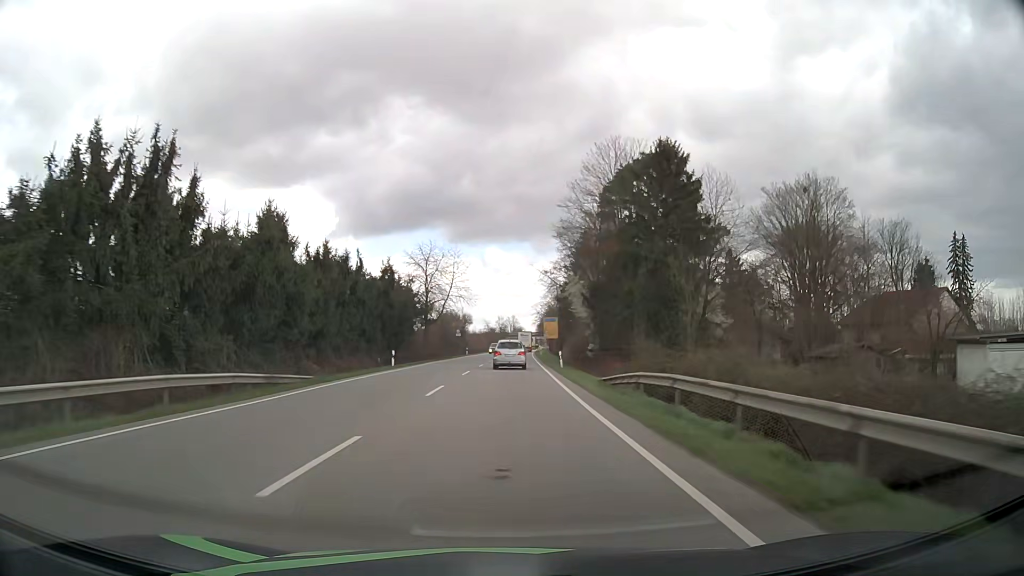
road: primary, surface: asphalt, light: Day
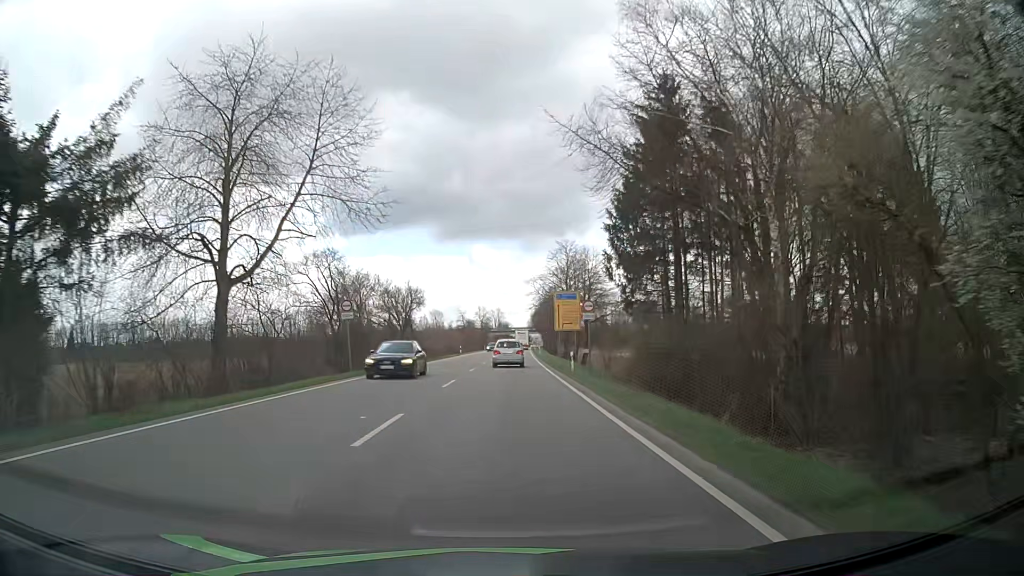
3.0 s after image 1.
(+0.6, +56.6) m; +1°
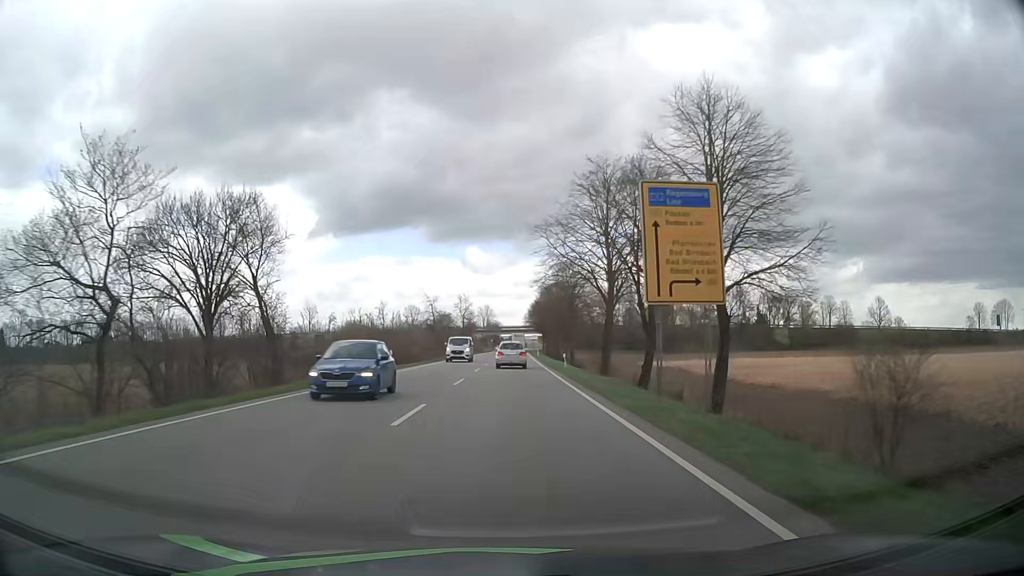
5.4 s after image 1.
(+0.3, +45.6) m; +1°
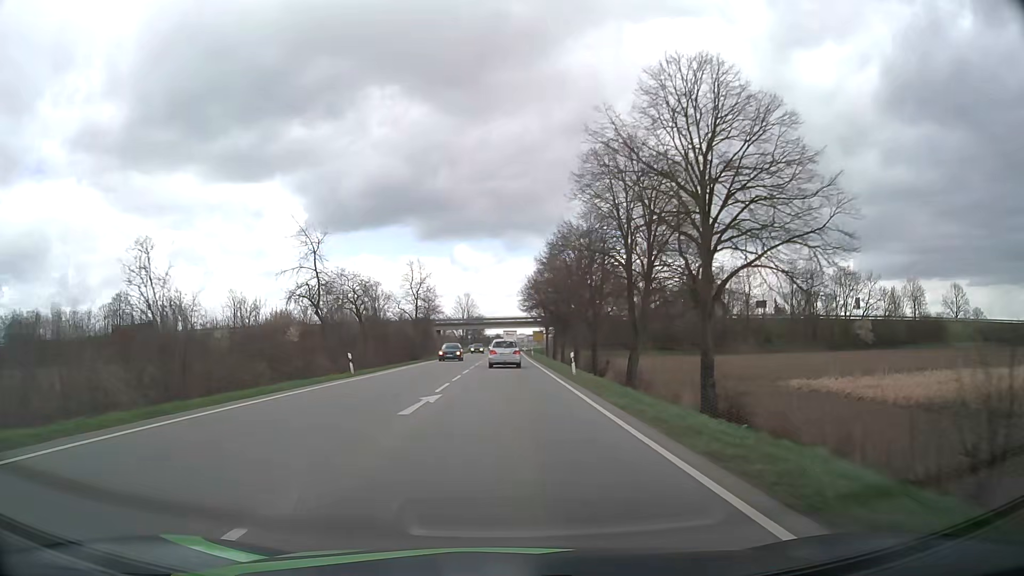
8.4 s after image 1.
(+0.7, +58.1) m; +1°
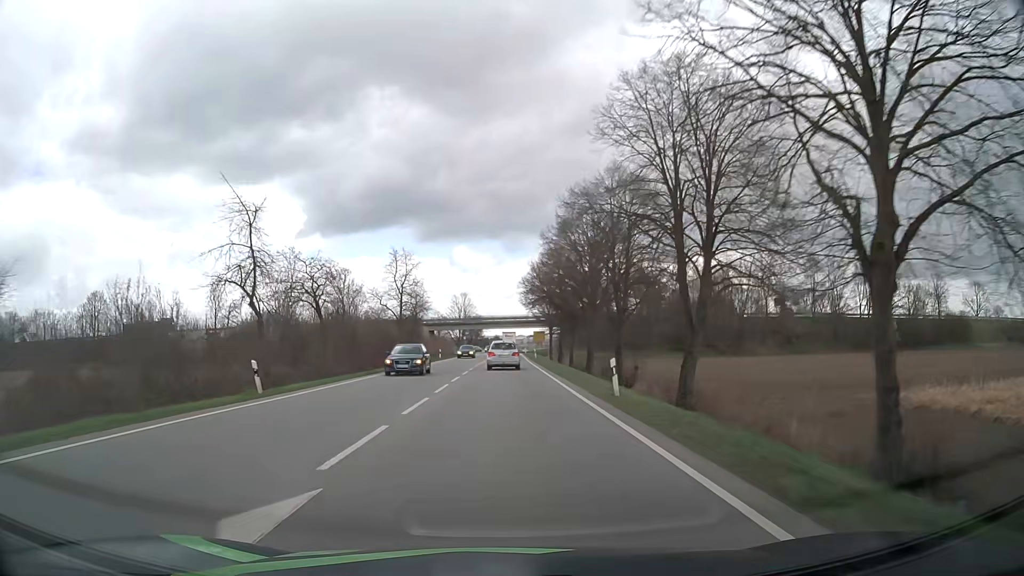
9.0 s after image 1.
(0.0, +11.7) m; 0°
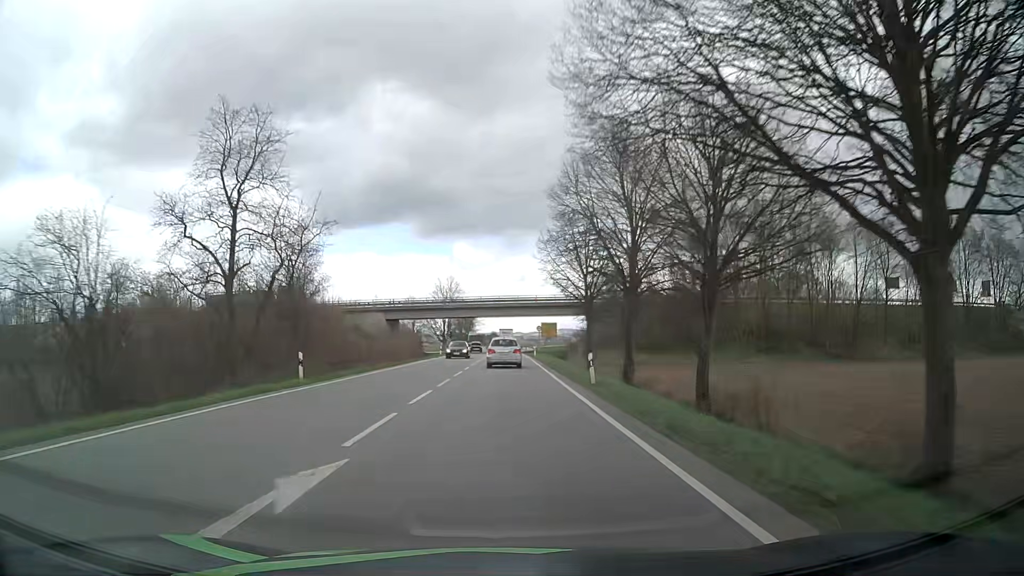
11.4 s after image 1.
(+0.1, +46.6) m; 0°
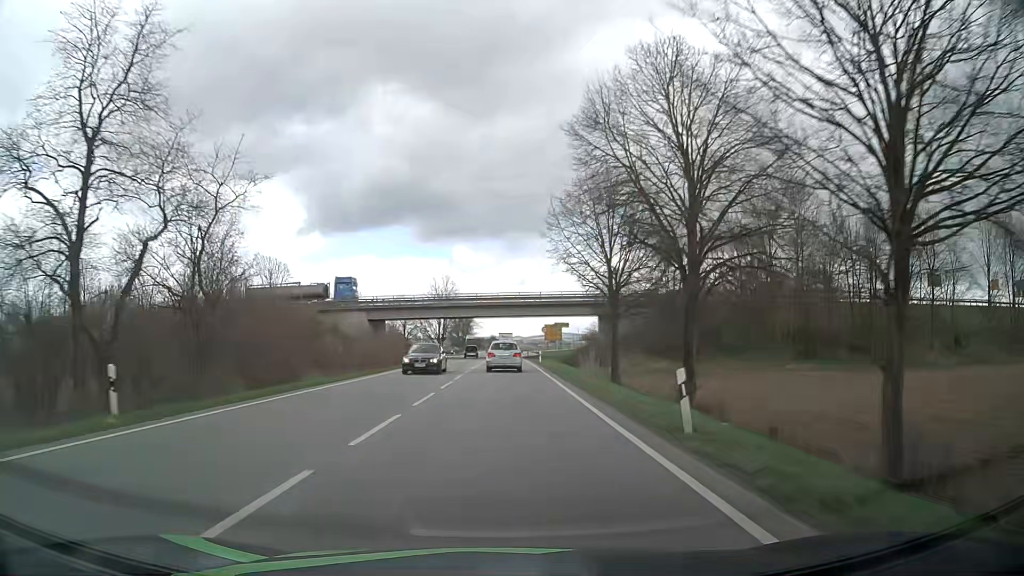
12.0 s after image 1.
(0.0, +11.7) m; 0°
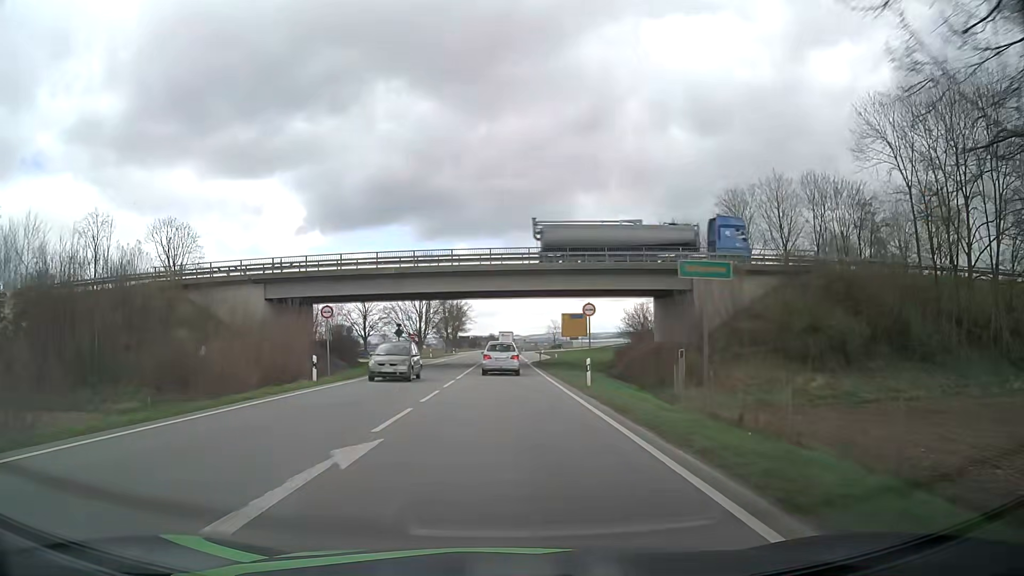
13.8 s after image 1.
(-0.2, +34.6) m; 0°
(0, +10) (0, +20) (0, +30) (0, +40) (0, +50) (0, +60) (+1, +70) (+1, +80) (+1, +90) (+1, +100) m
